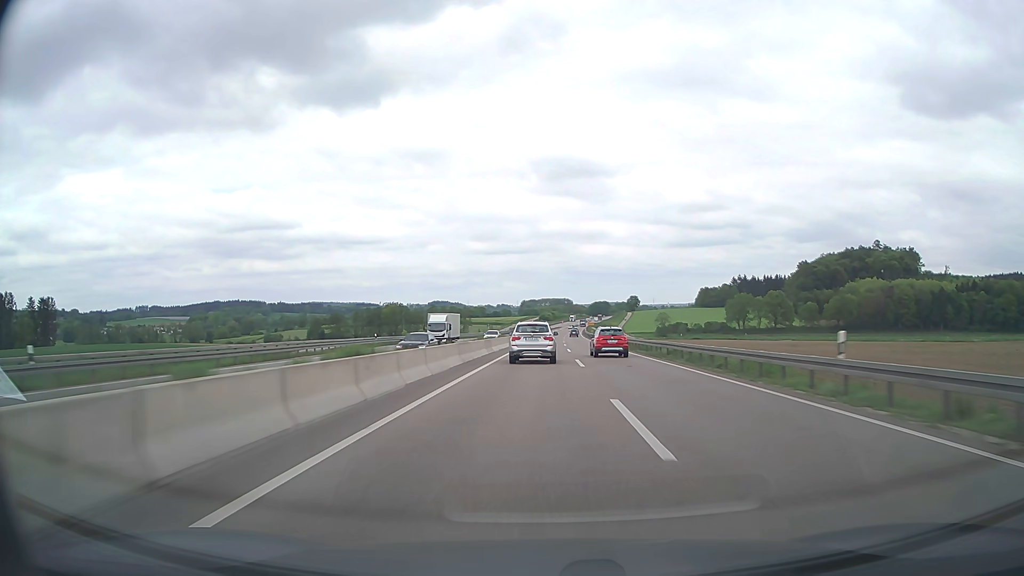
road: trunk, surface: asphalt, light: Day
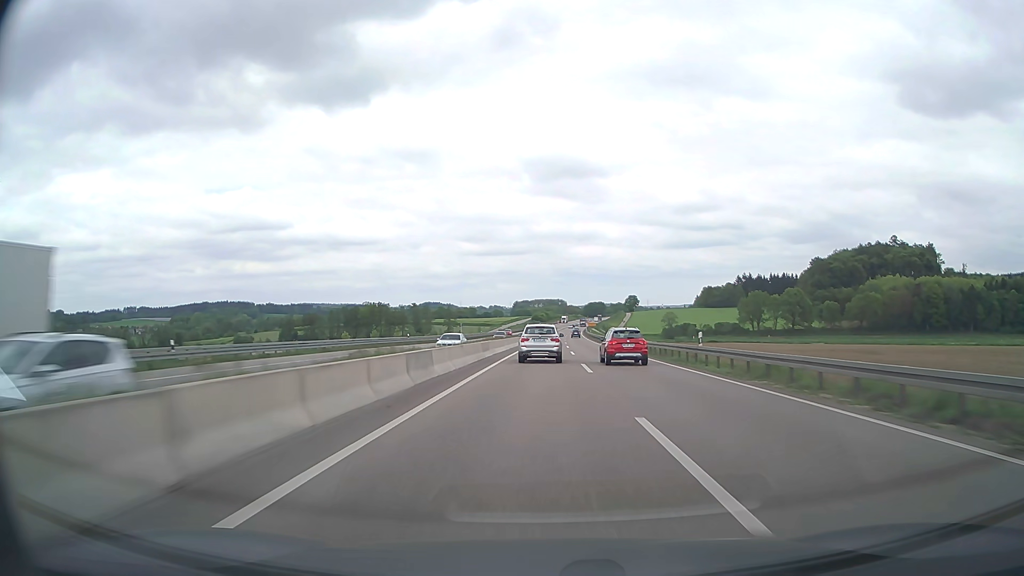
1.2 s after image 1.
(+0.1, +38.3) m; 0°
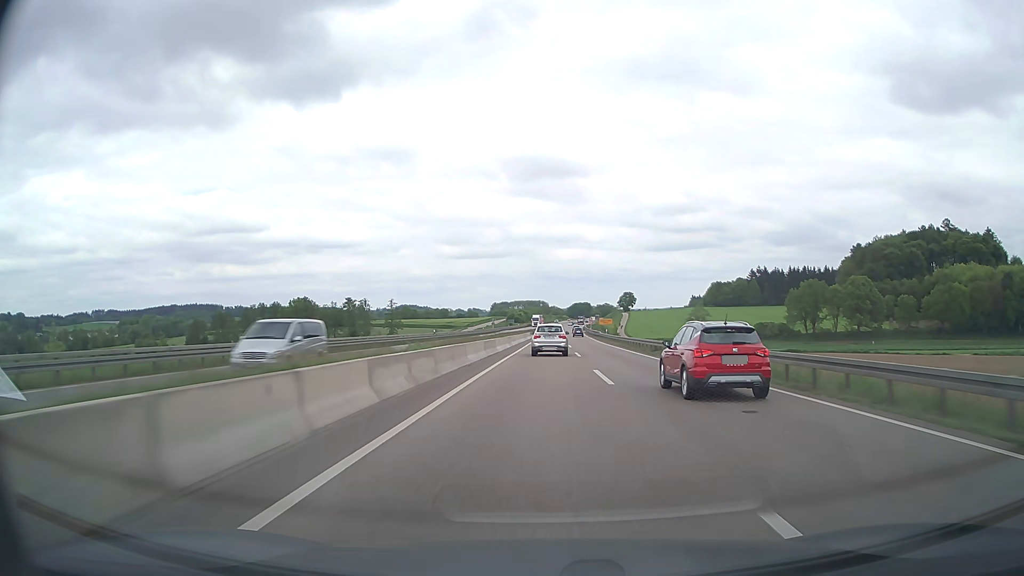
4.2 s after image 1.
(+1.5, +95.3) m; +2°
(0, +10) (0, +20) (0, +30) (0, +40) (0, +50) (+1, +60) (+1, +70) (+1, +80) (+1, +90) (+2, +100) m
